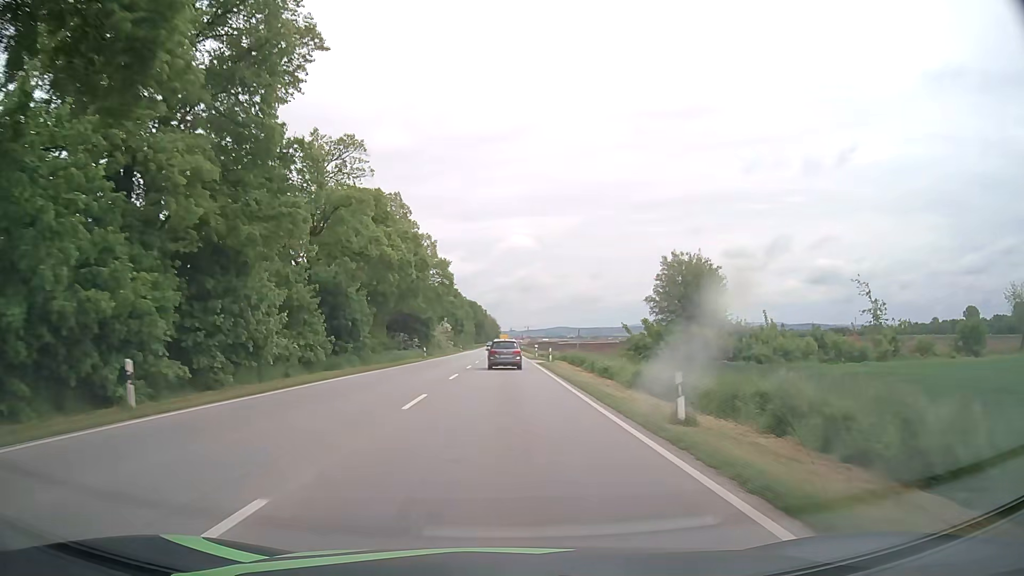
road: primary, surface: asphalt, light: Day
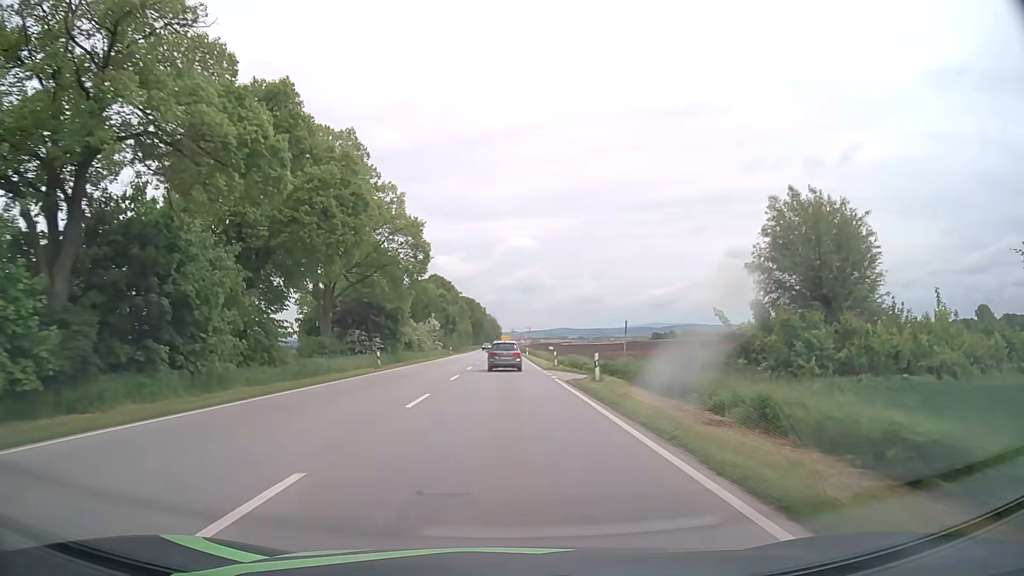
(0.0, +22.8) m; 0°
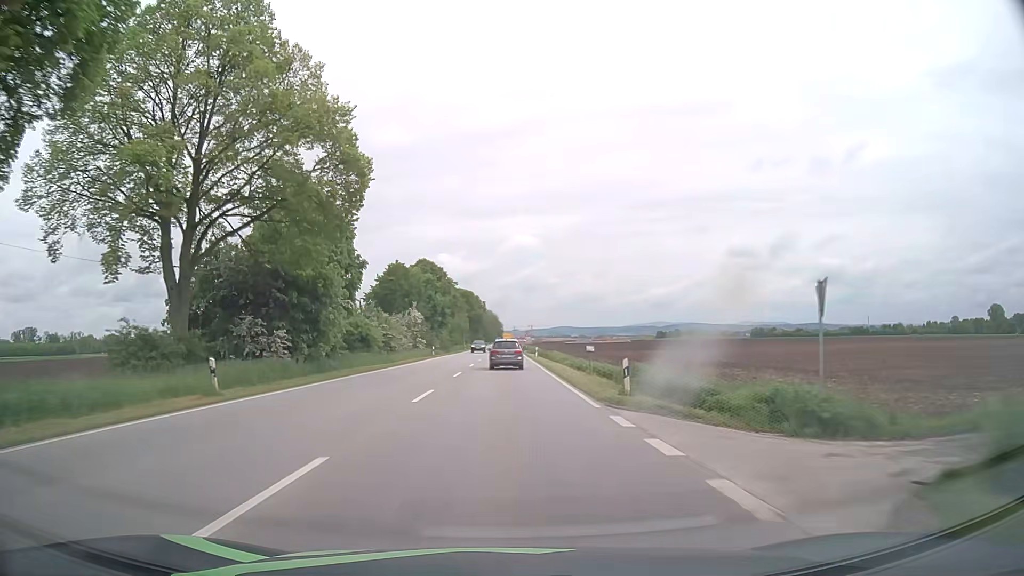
(-0.1, +22.7) m; 0°
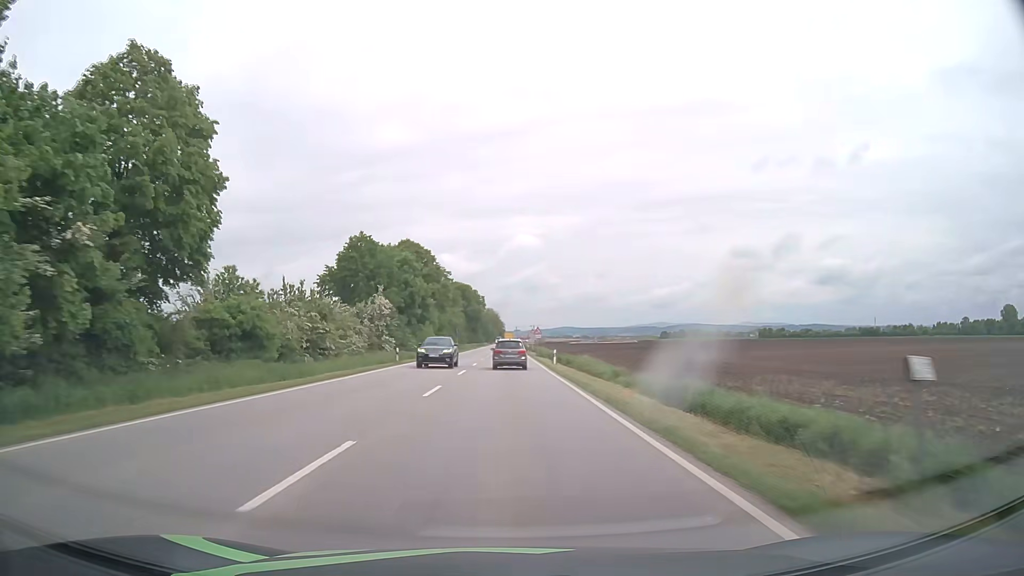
(-0.1, +22.6) m; 0°
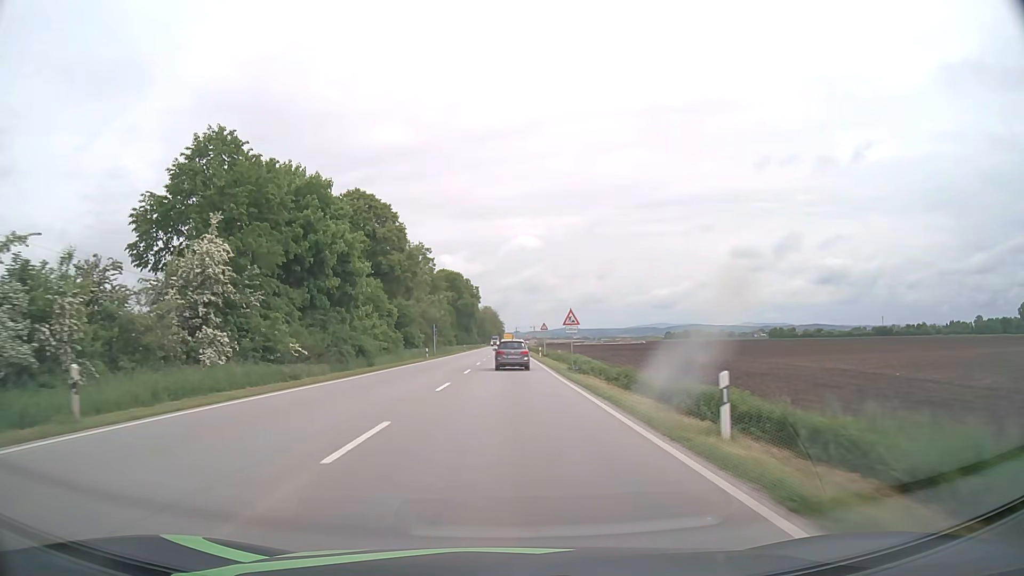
(0.0, +33.7) m; 0°
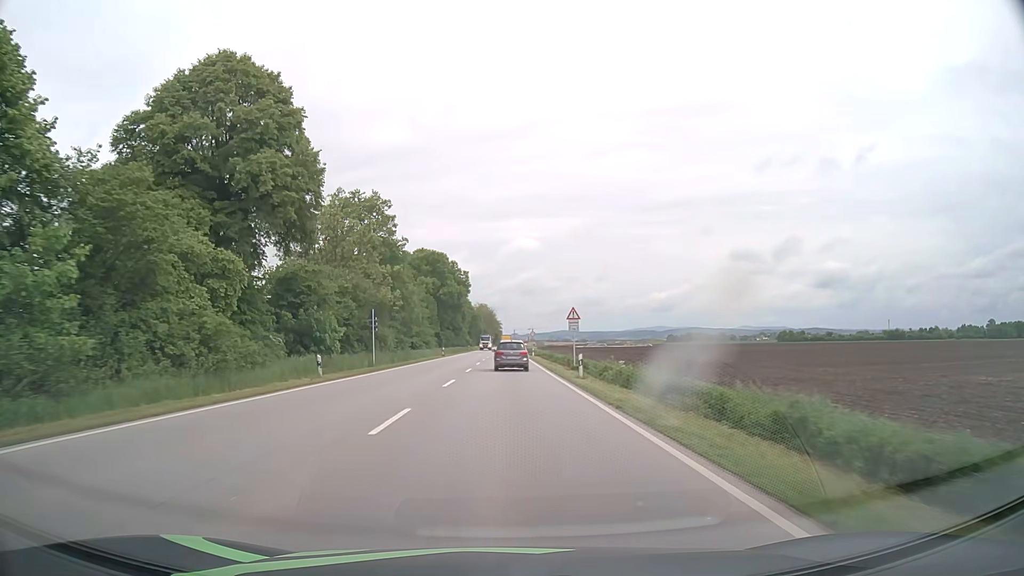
(0.0, +33.5) m; 0°
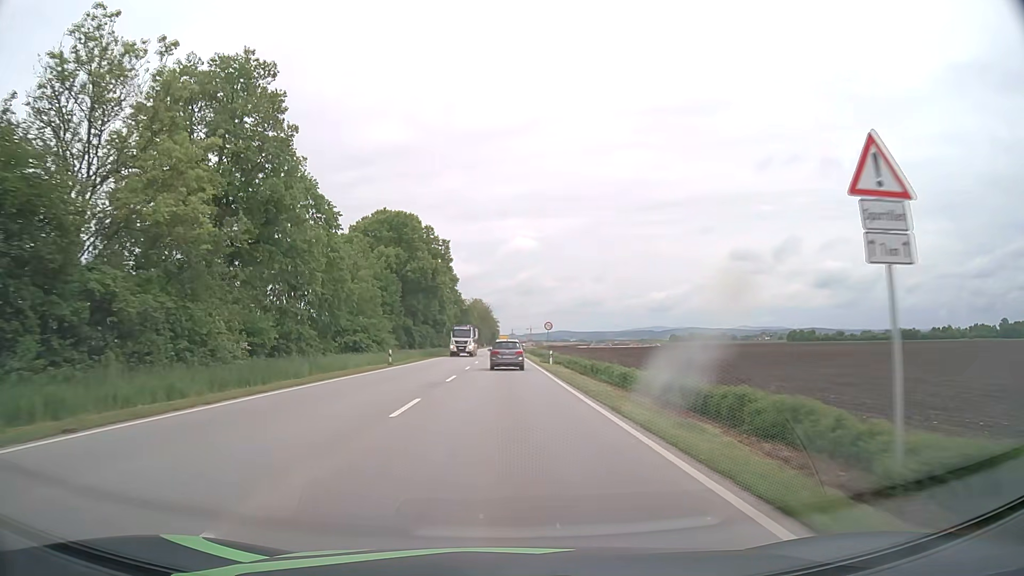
(+0.1, +33.3) m; 0°
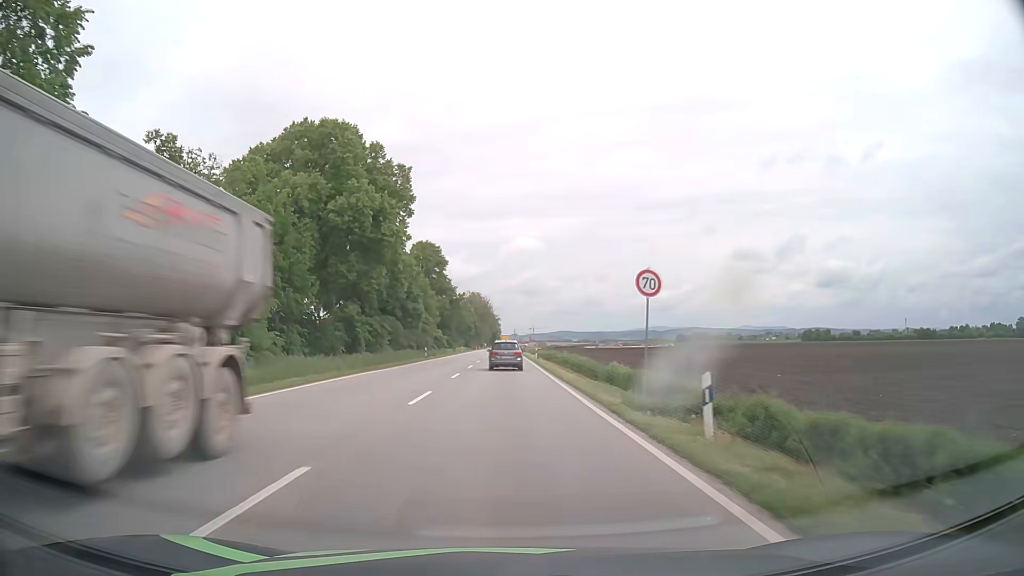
(0.0, +33.1) m; 0°
(0, +10) (0, +20) (0, +30) (0, +40) (0, +50) (0, +60) (0, +70) (0, +80) (0, +90) (0, +100) m
